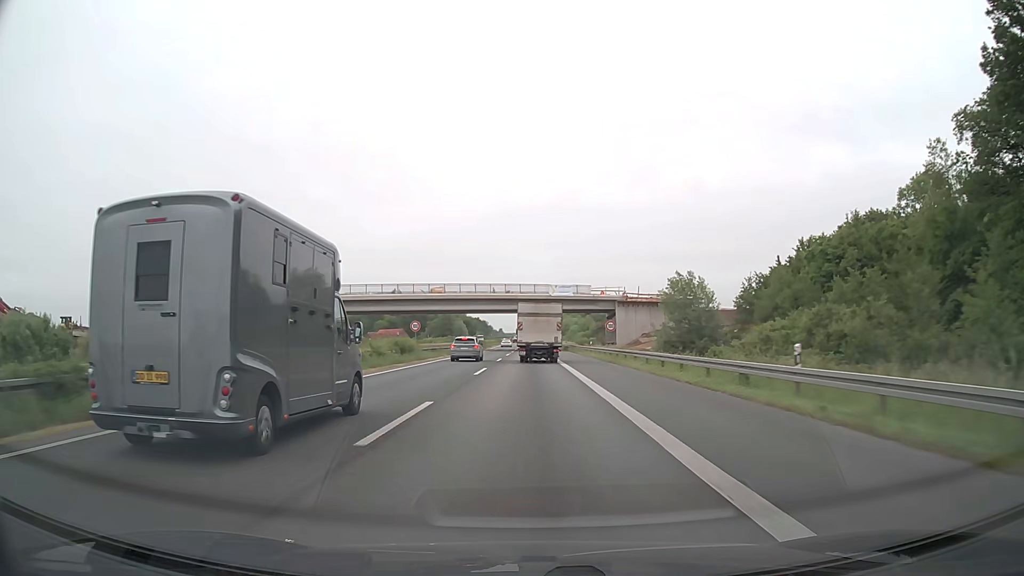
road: motorway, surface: asphalt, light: Day
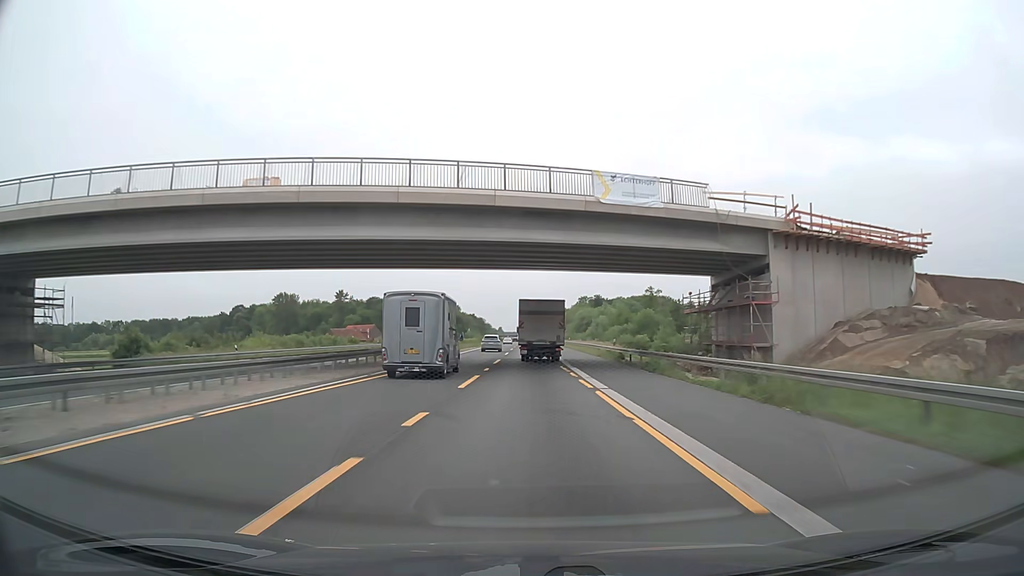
(0.0, +61.5) m; 0°
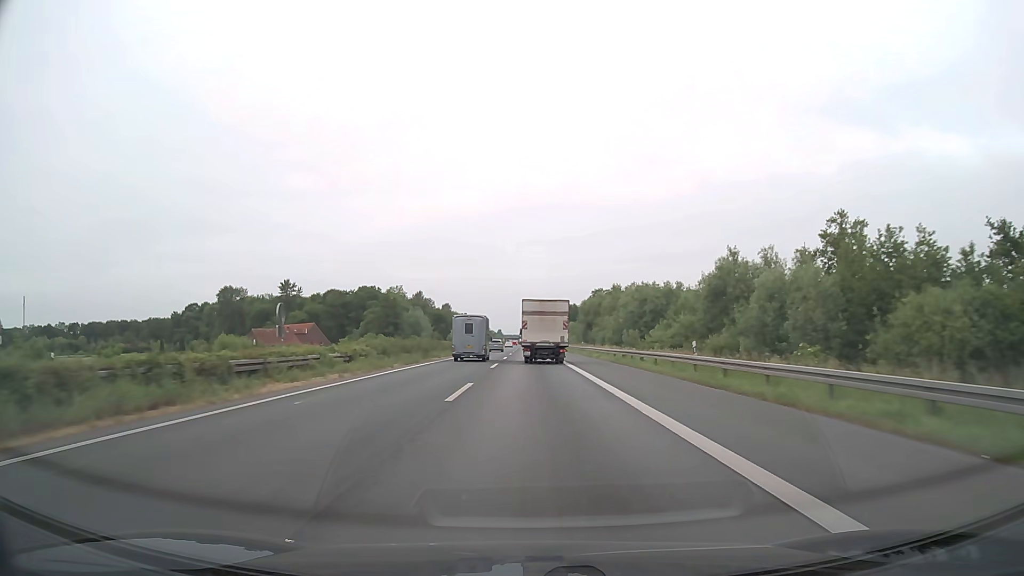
(-0.3, +76.2) m; 0°
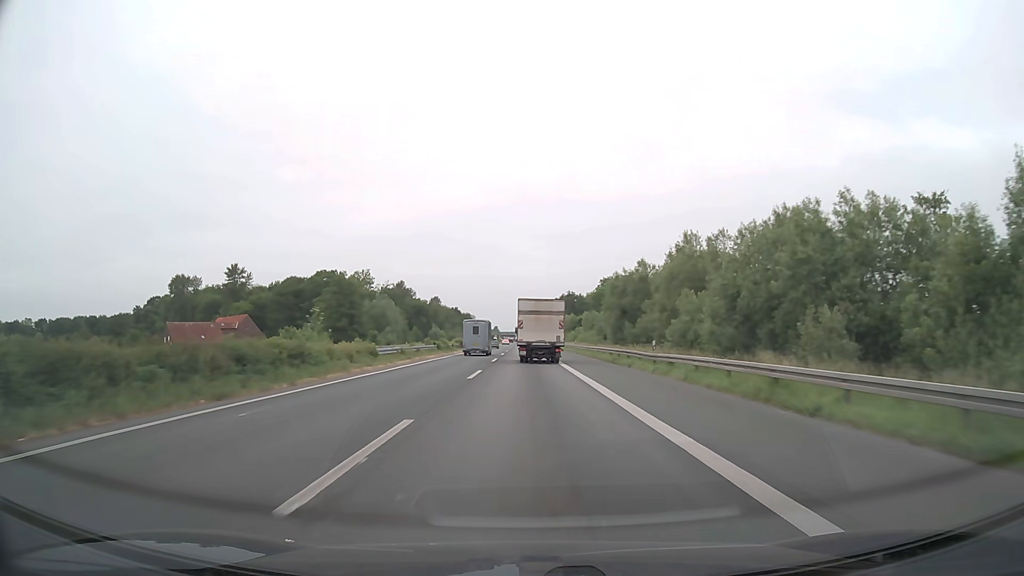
(+0.1, +45.5) m; 0°
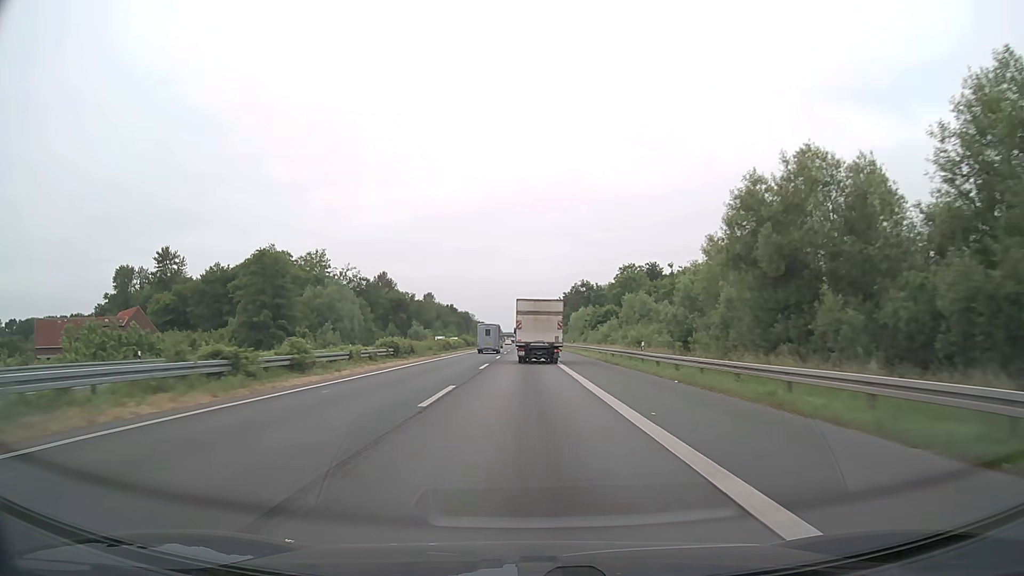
(-0.1, +45.6) m; 0°
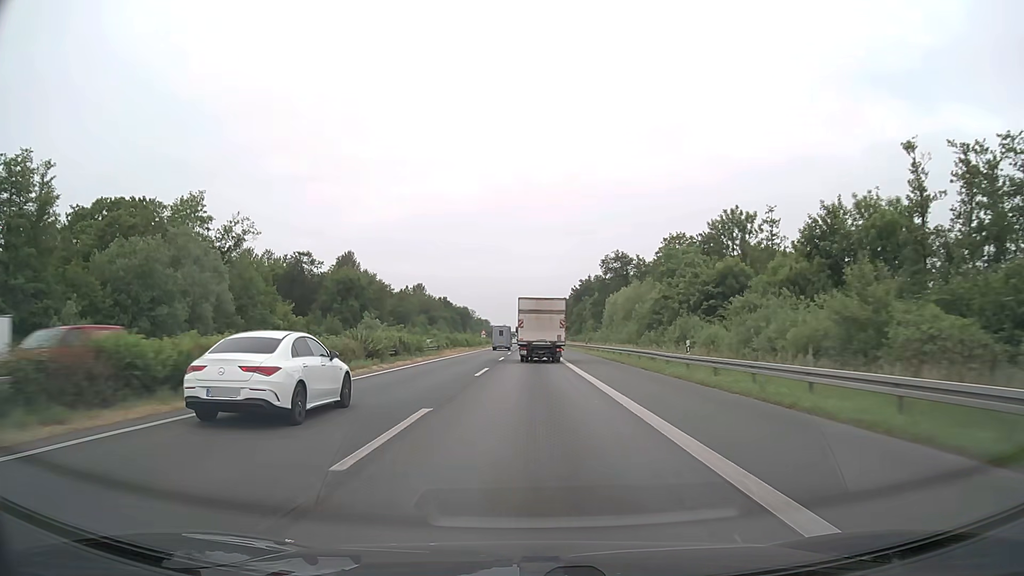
(-0.2, +60.9) m; 0°
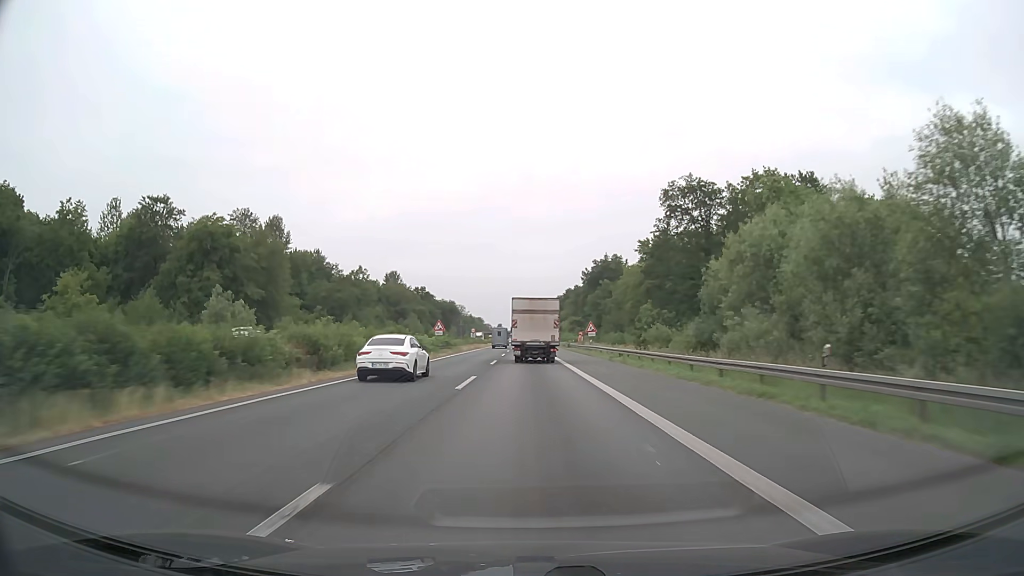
(+0.1, +60.9) m; 0°
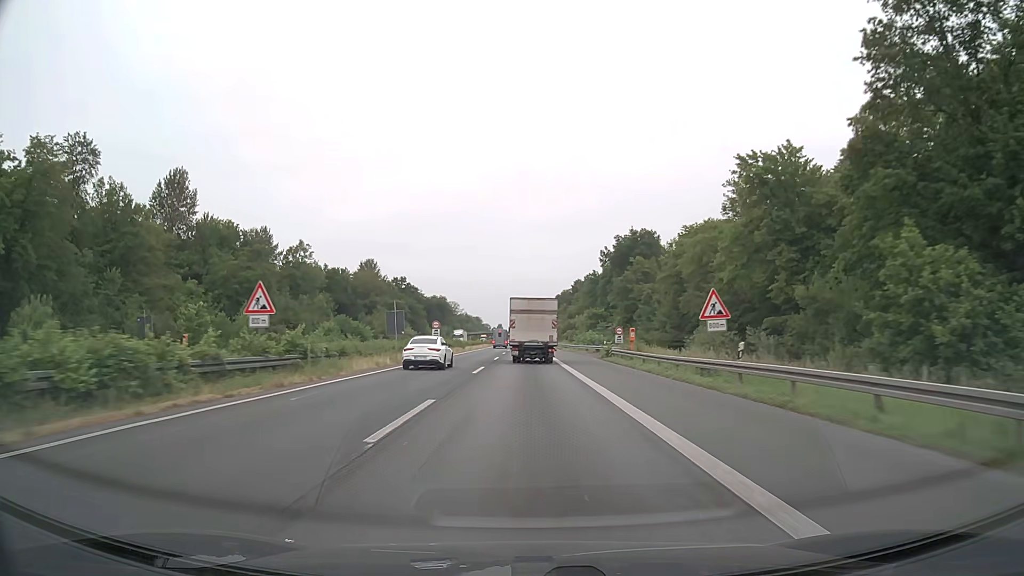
(0.0, +45.7) m; 0°
(0, +10) (0, +20) (0, +30) (0, +40) (0, +50) (0, +60) (0, +70) (0, +80) (-1, +90) (-1, +100) m
